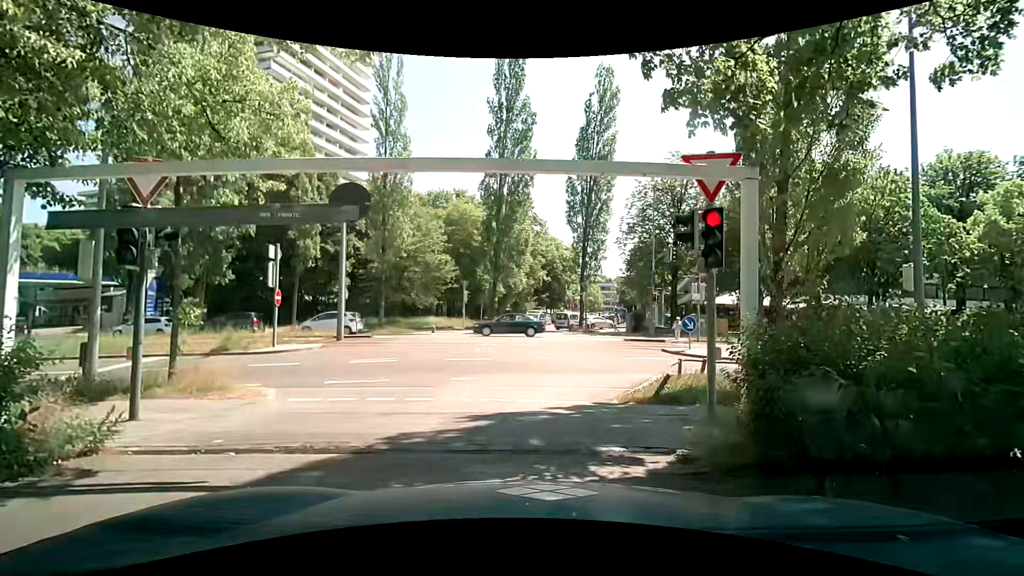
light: Day
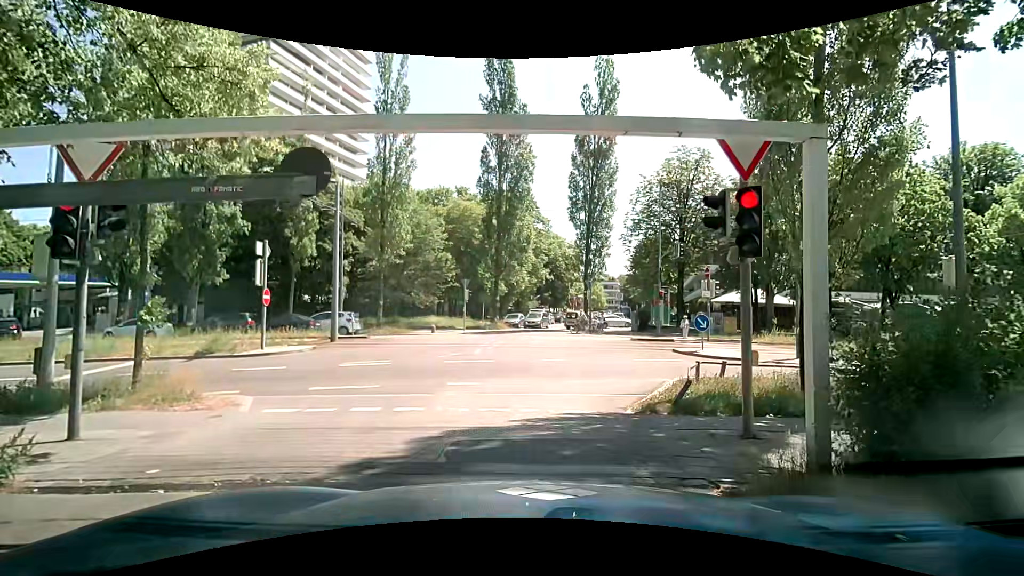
(0.0, +1.0) m; 0°
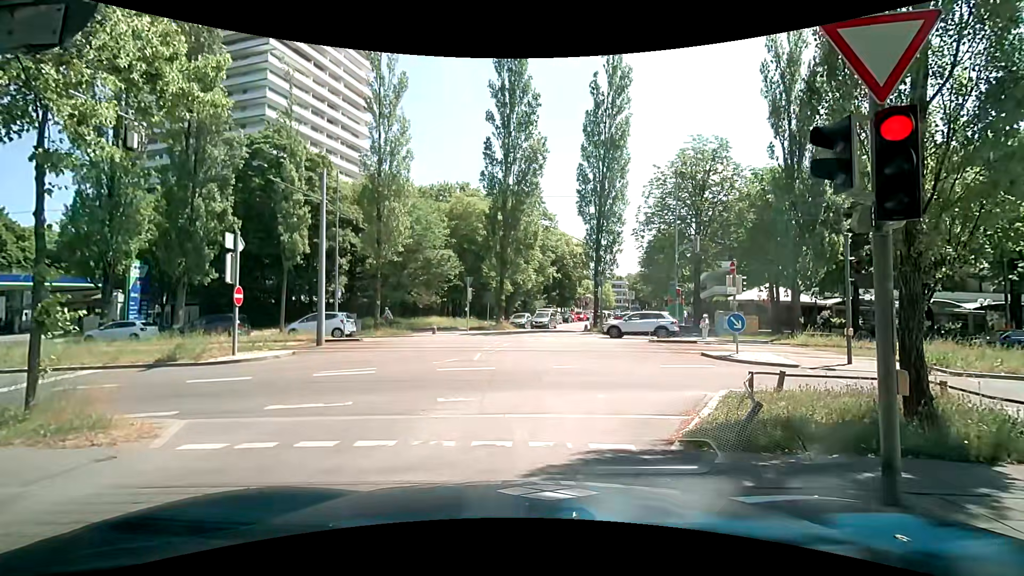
(0.0, +2.2) m; 0°
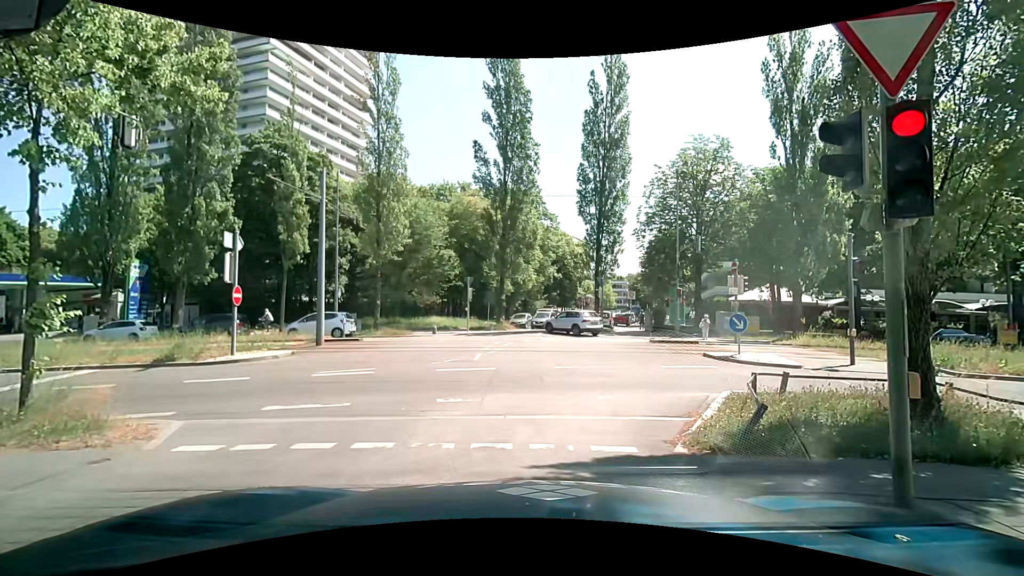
(0.0, +0.2) m; 0°
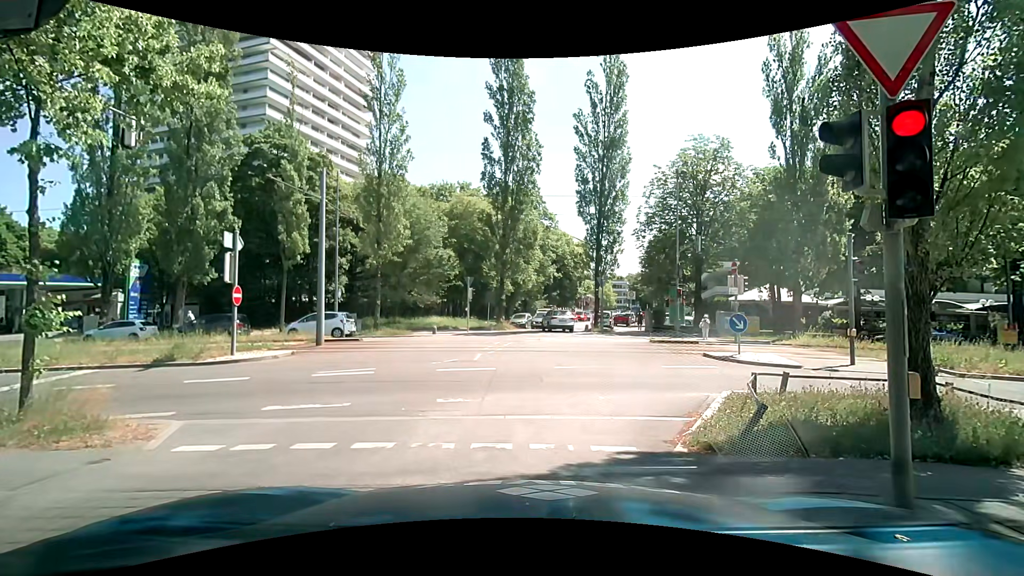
(0.0, 0.0) m; 0°
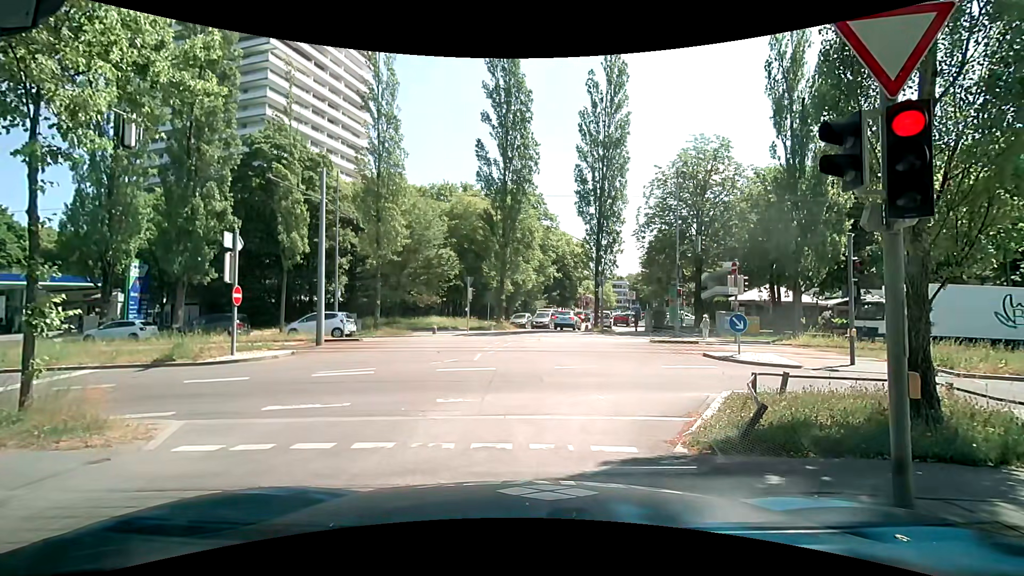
(0.0, 0.0) m; 0°
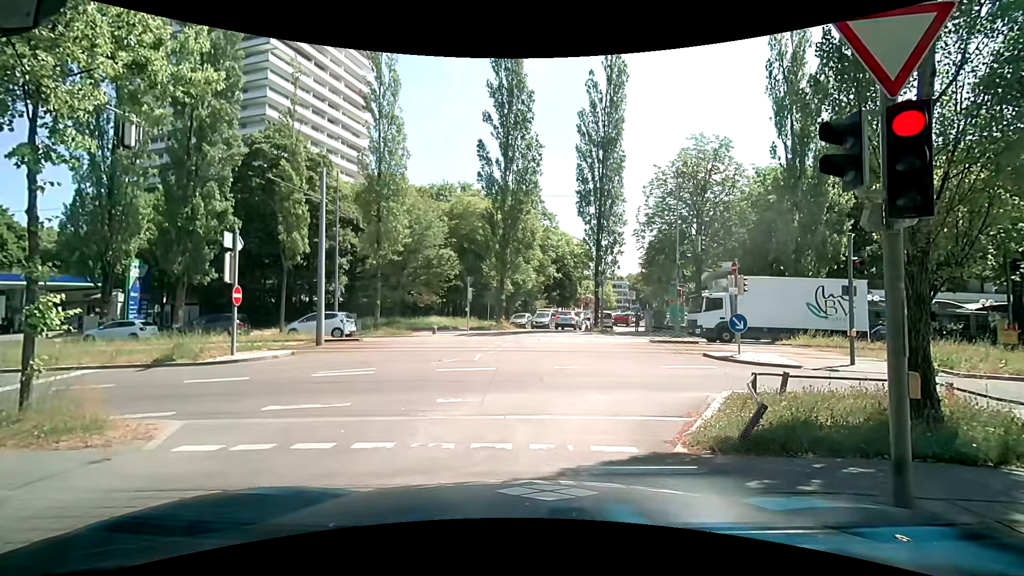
(0.0, 0.0) m; 0°
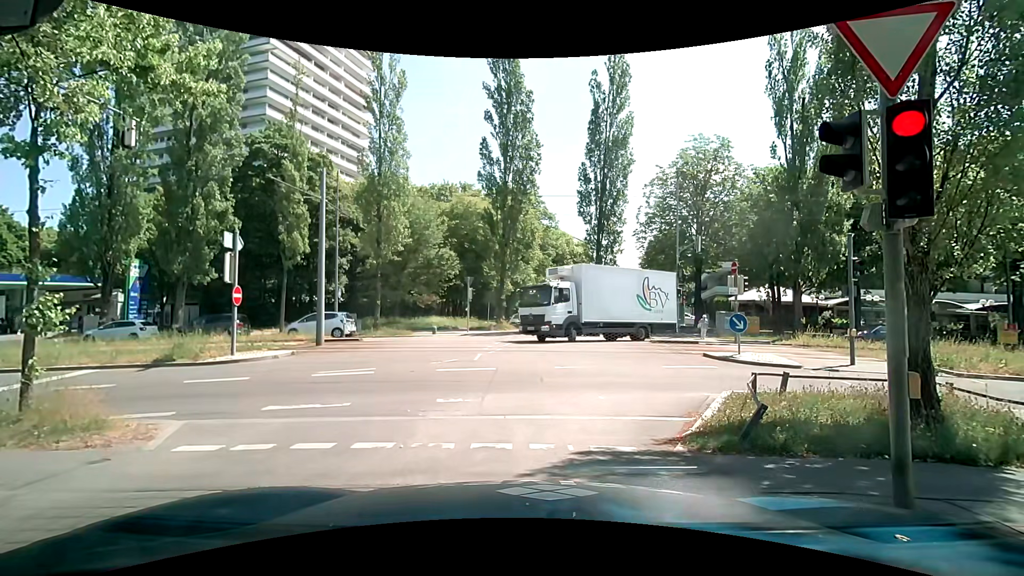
(0.0, 0.0) m; 0°
